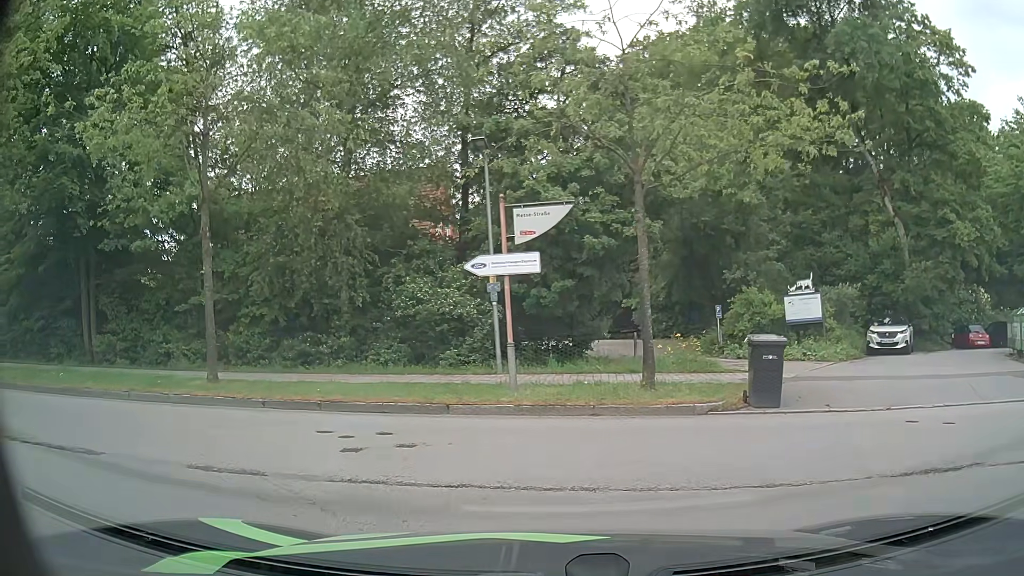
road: residential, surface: asphalt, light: Day
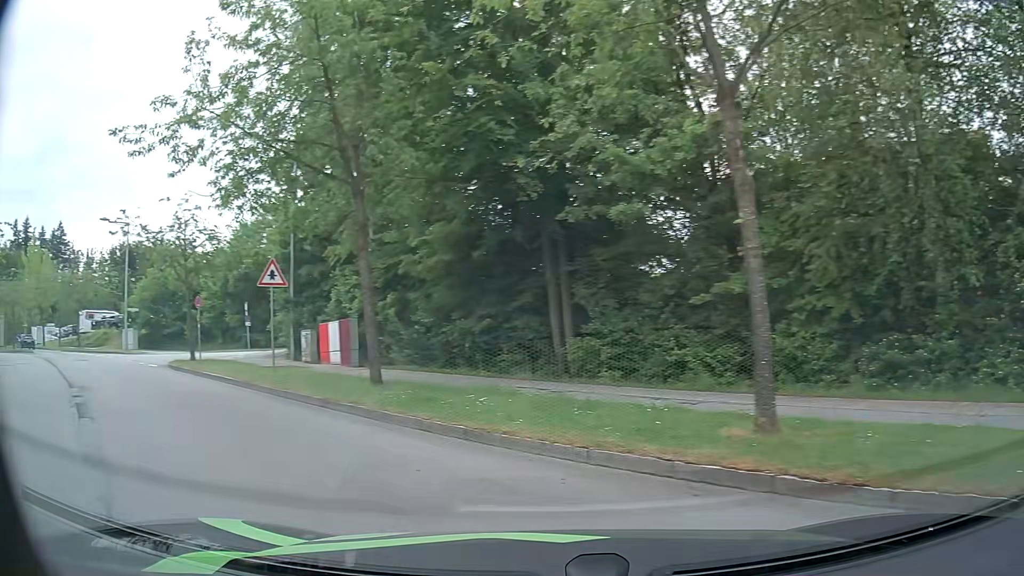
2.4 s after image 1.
(-2.0, +6.4) m; -42°
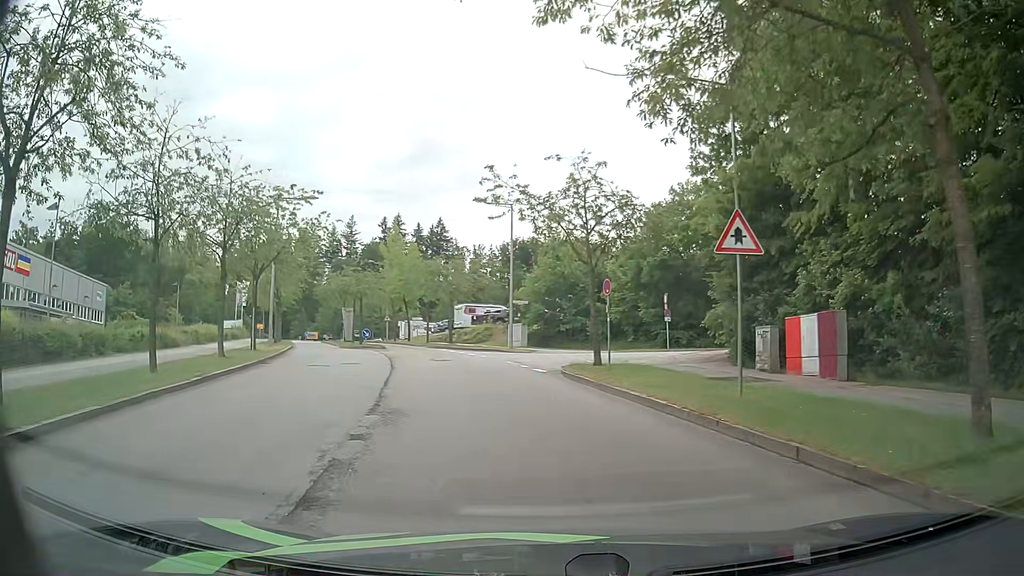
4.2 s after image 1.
(-2.8, +6.6) m; -35°
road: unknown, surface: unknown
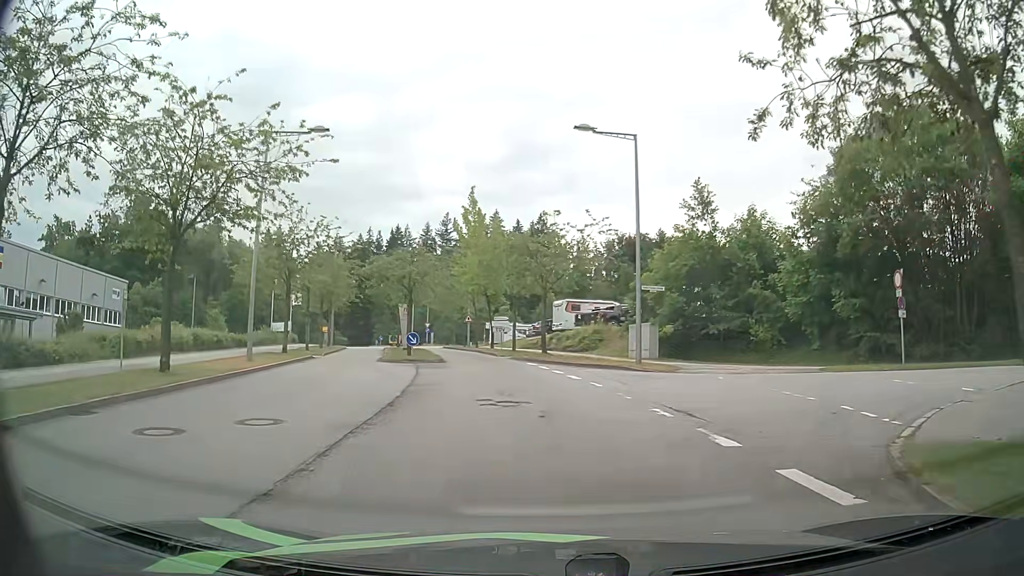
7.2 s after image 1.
(-1.4, +15.9) m; -9°
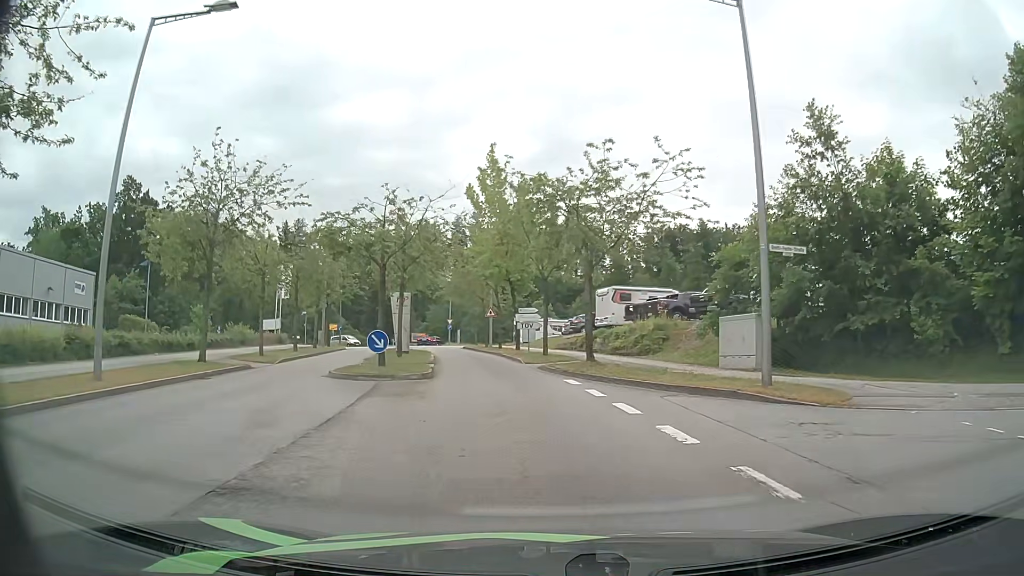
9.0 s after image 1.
(-0.2, +11.7) m; -3°
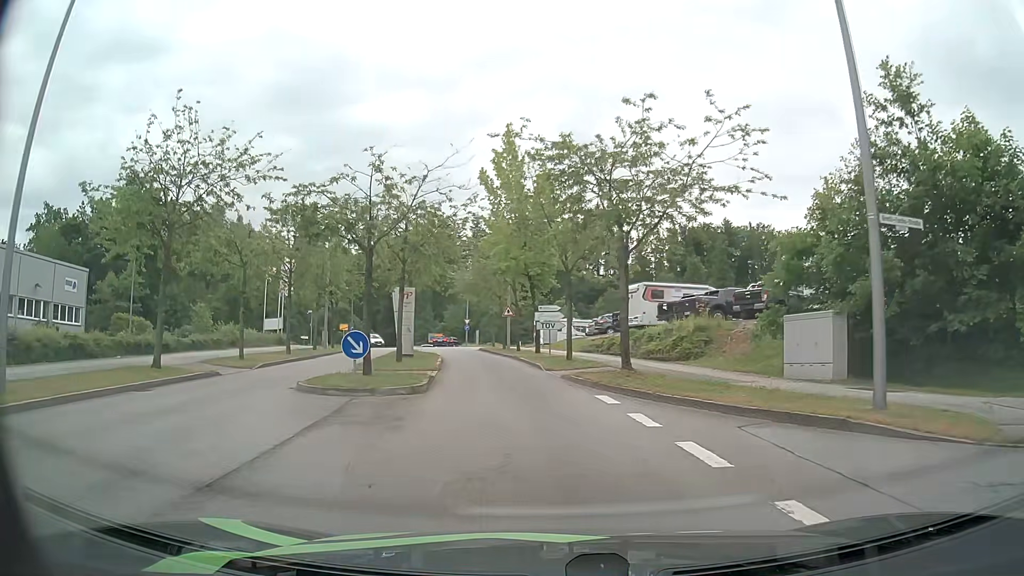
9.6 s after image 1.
(-0.1, +4.2) m; -2°
